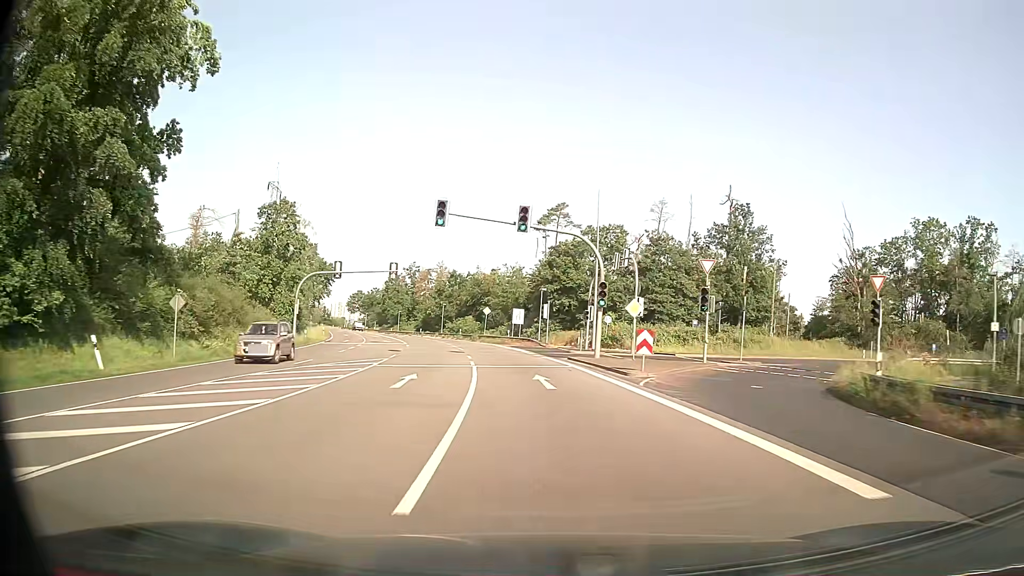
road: primary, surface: asphalt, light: Day
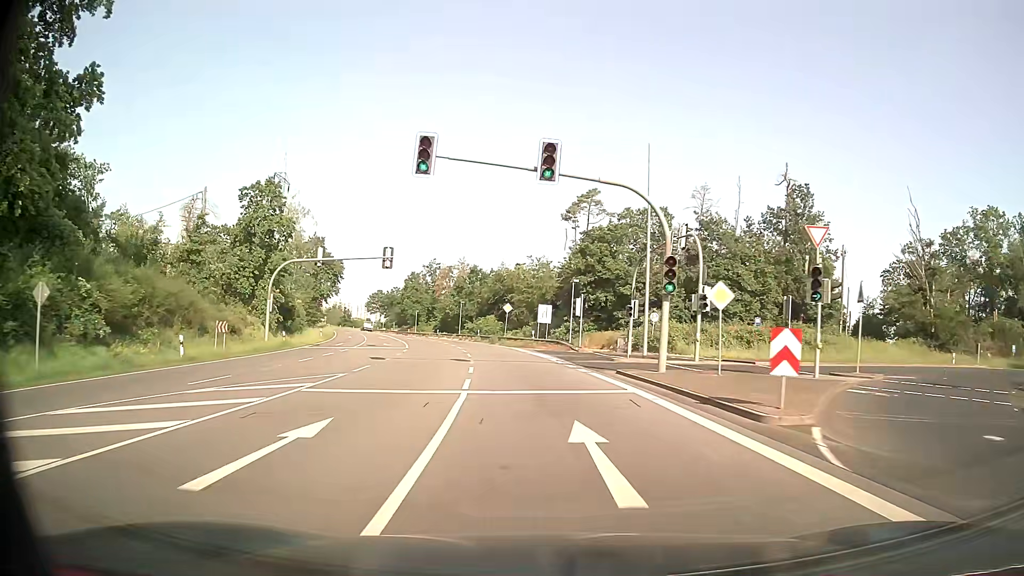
(-0.2, +10.6) m; -3°
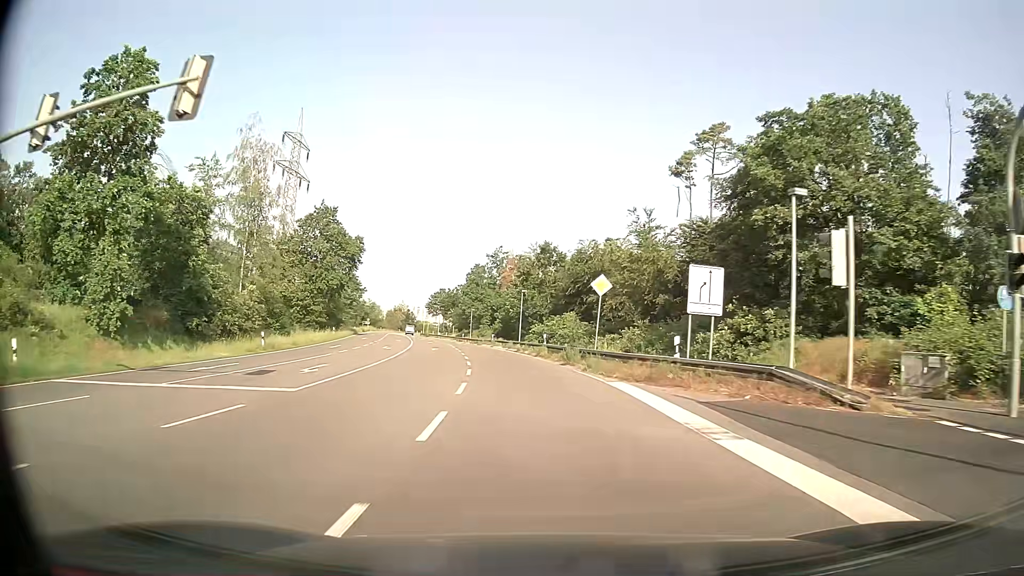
(-1.8, +31.7) m; -7°
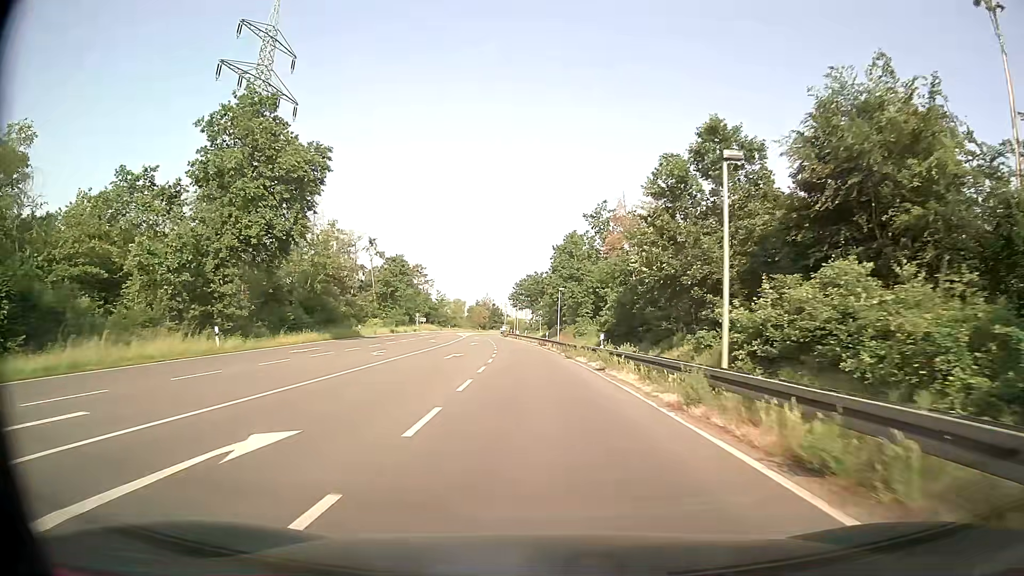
(-3.3, +42.1) m; -9°
(0, +10) (0, +20) (-1, +30) (-2, +40) (-2, +50) (-3, +60) (-4, +70) (-5, +80) (-6, +90) (-7, +100) m
